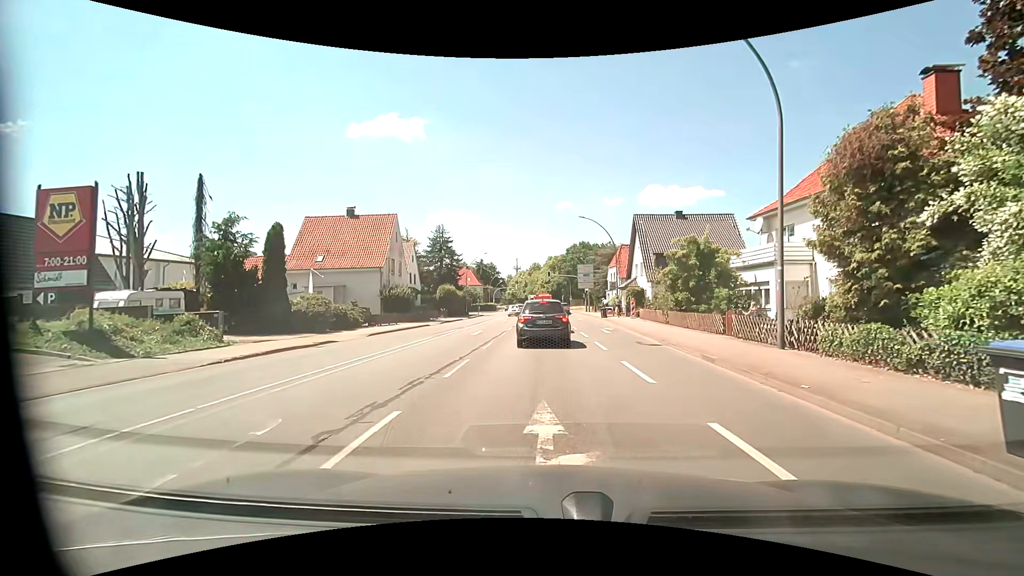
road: primary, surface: asphalt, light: Day
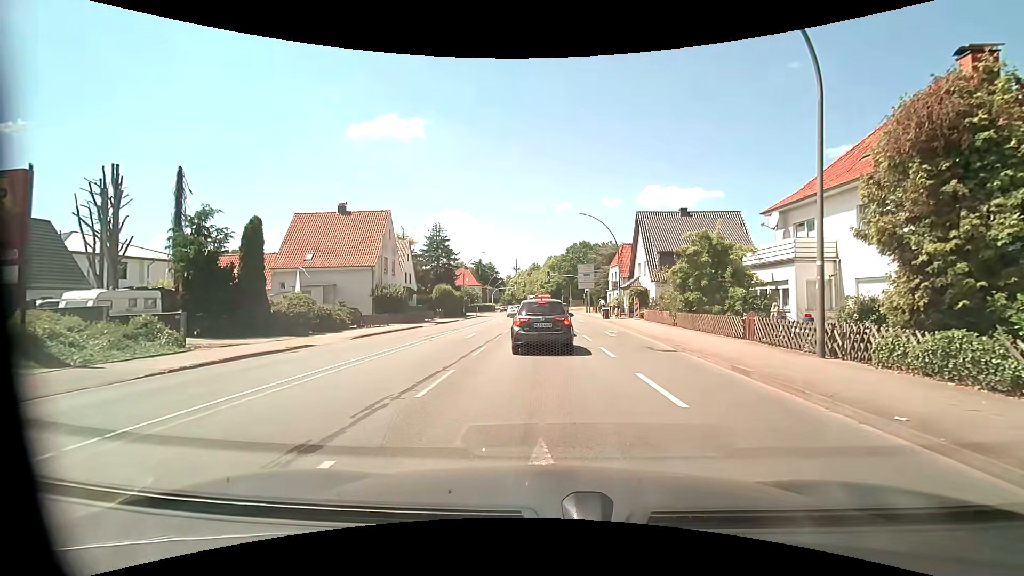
(0.0, +1.9) m; -1°
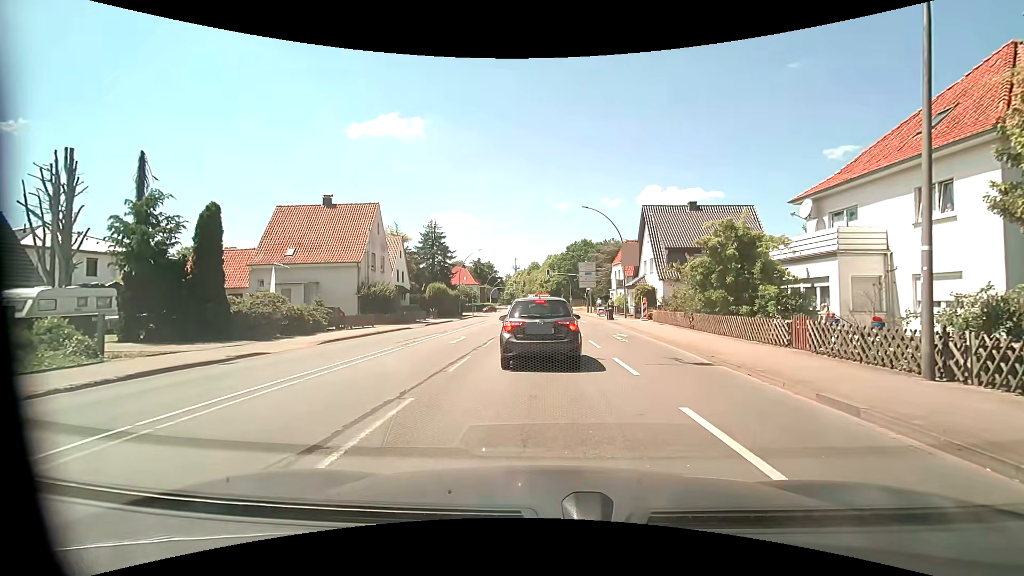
(0.0, +3.1) m; +2°
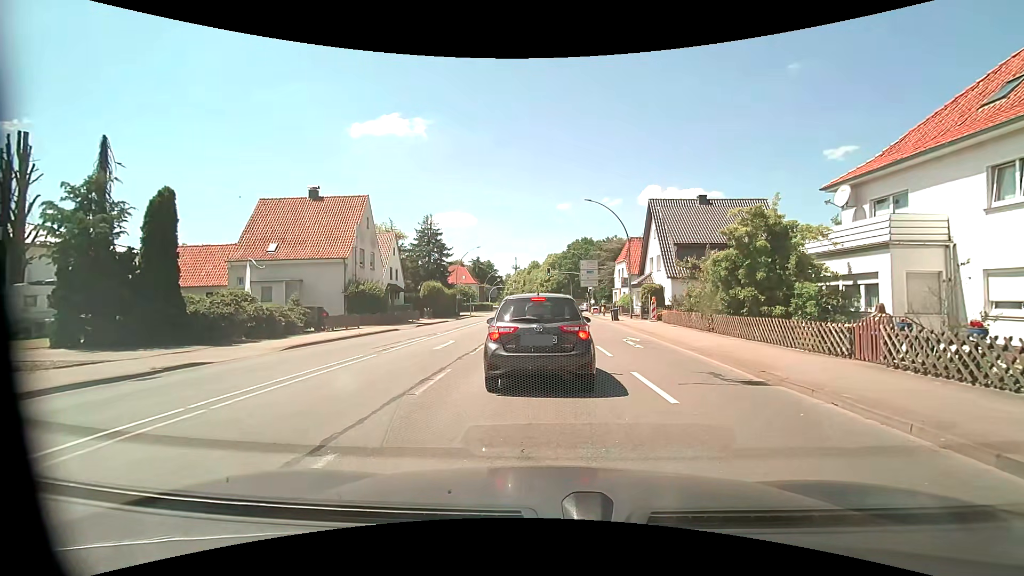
(0.0, +2.6) m; 0°
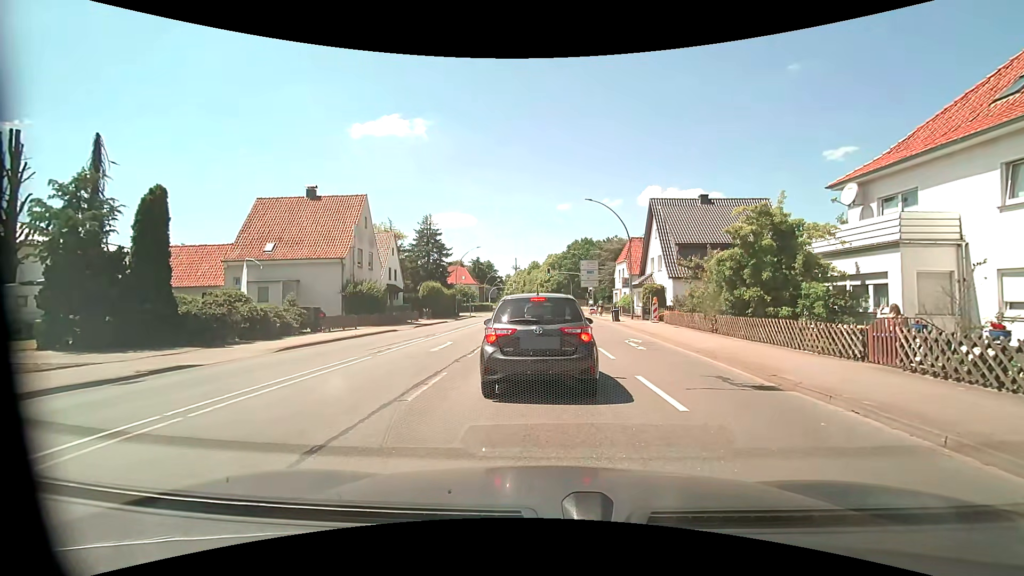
(0.0, +0.4) m; 0°
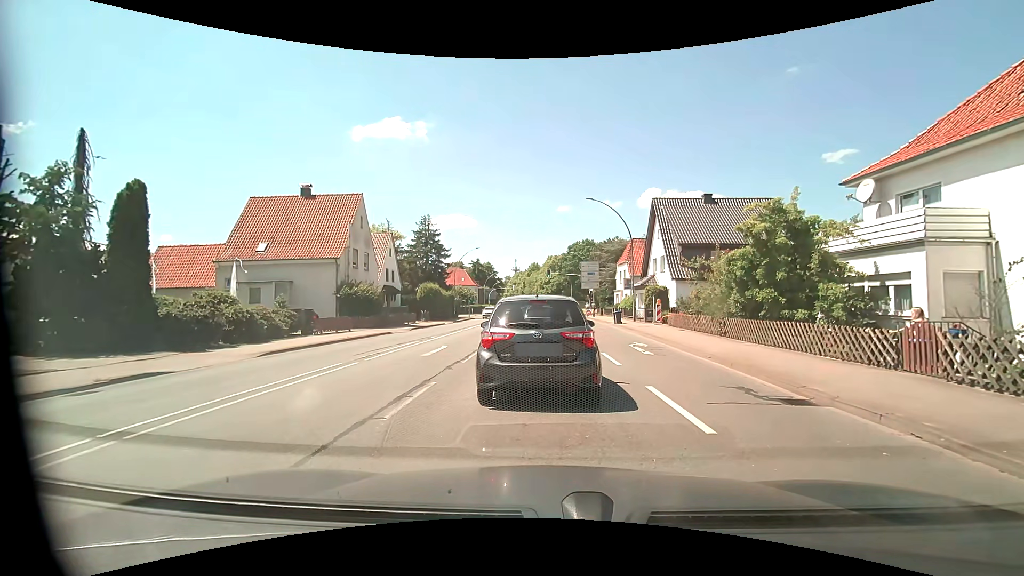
(0.0, +1.0) m; 0°
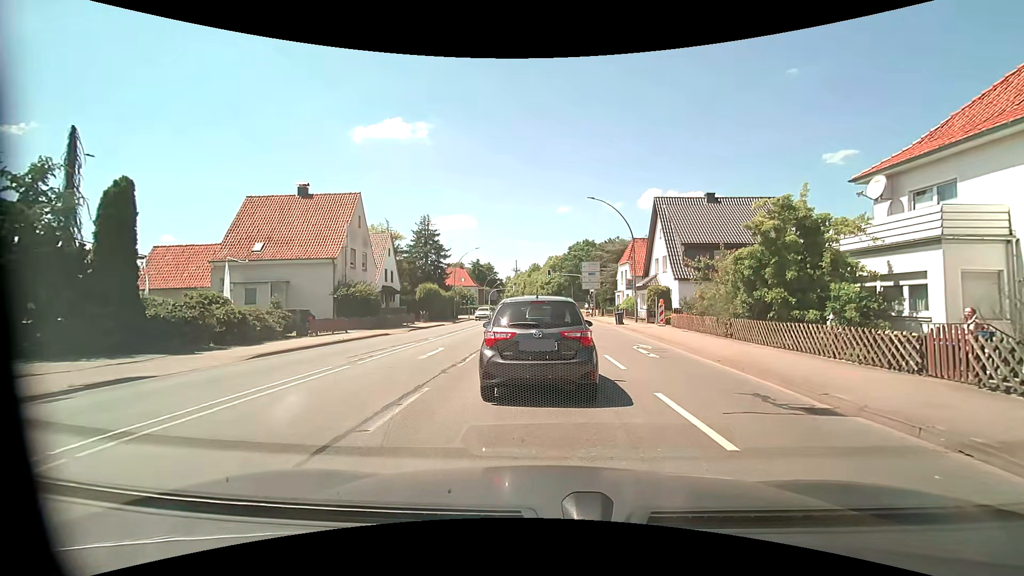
(0.0, +0.6) m; 0°
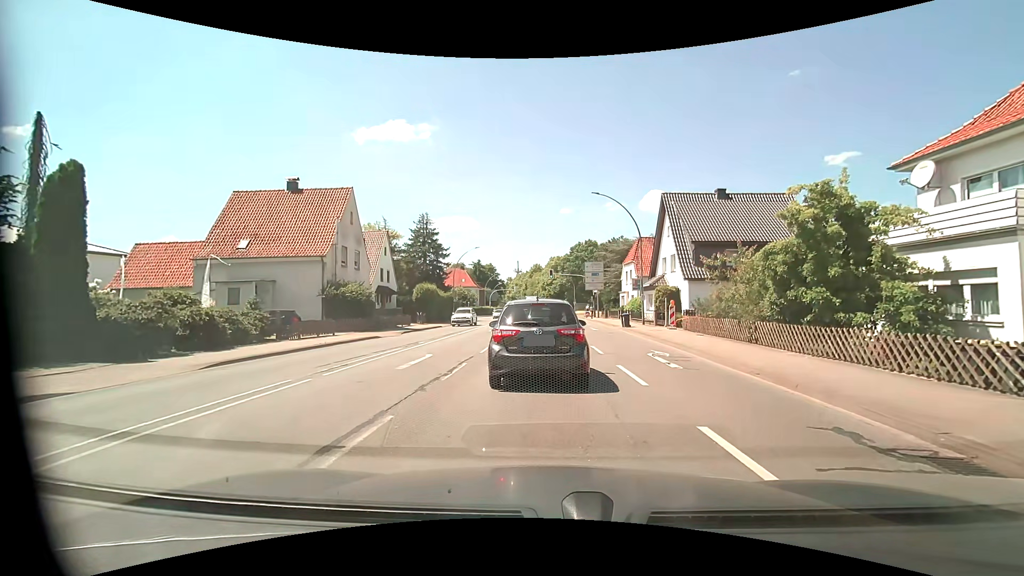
(-0.1, +2.2) m; -2°
(0, +10) (0, +20) (0, +30) (0, +40) (0, +50) (0, +60) (0, +70) (0, +80) (0, +90) (+1, +100) m
